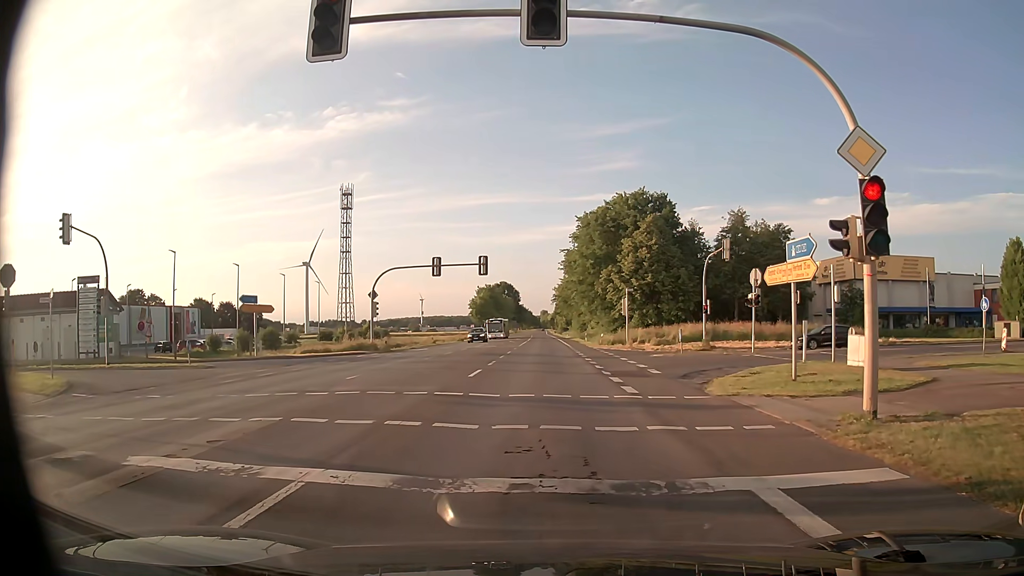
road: primary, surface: asphalt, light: Day
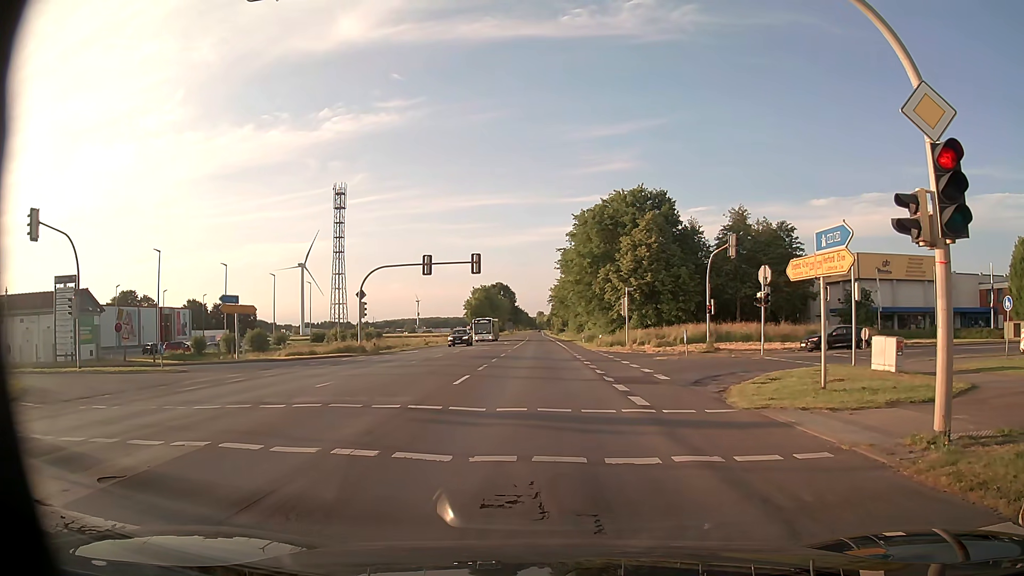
(0.0, +2.0) m; -2°
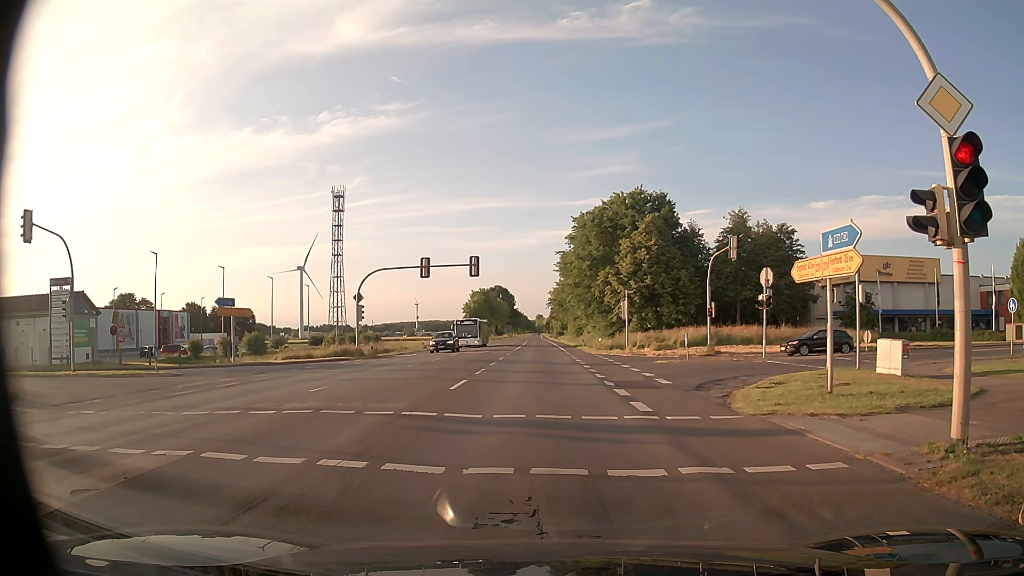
(0.0, +0.5) m; 0°
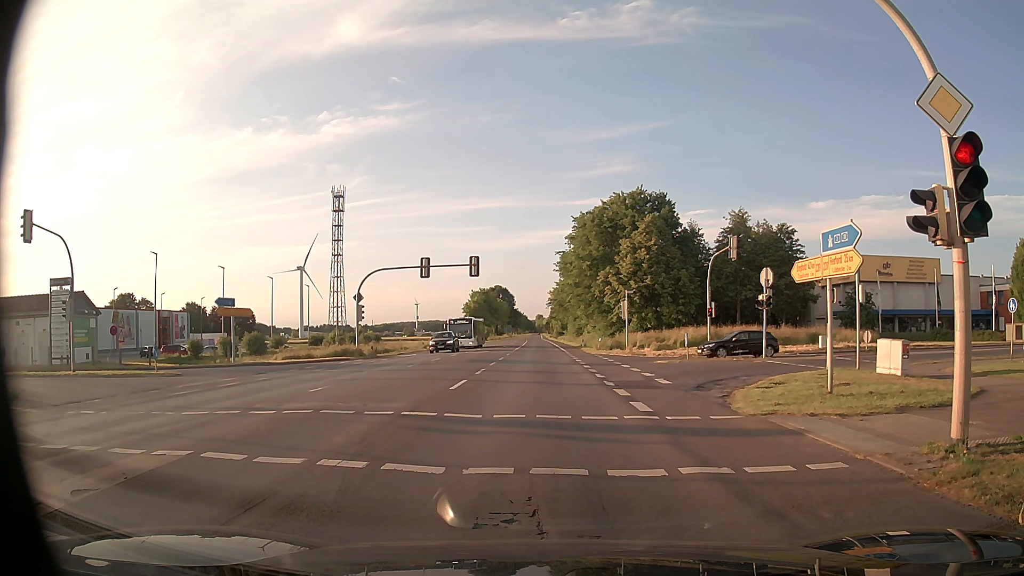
(0.0, 0.0) m; 0°
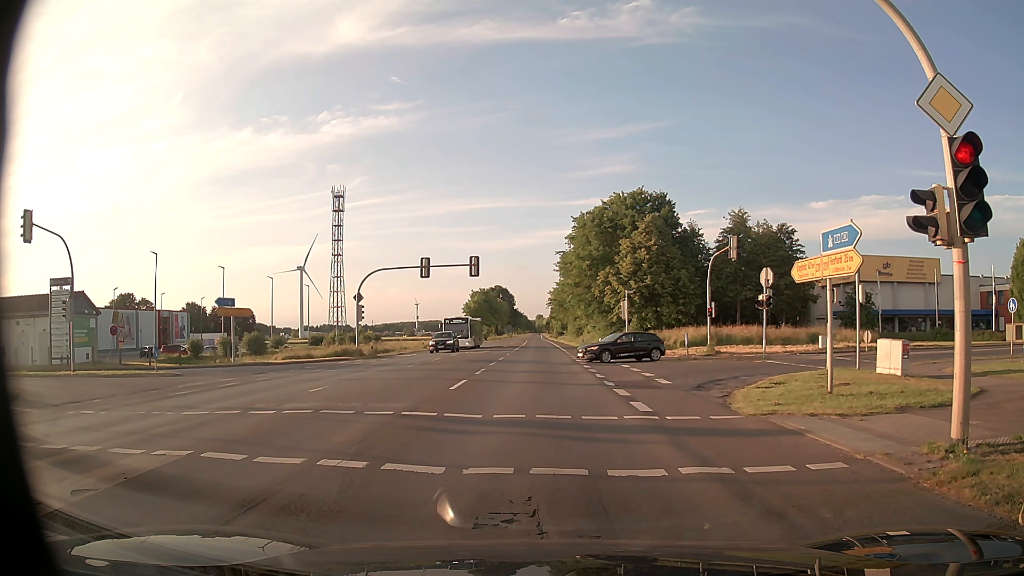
(0.0, 0.0) m; 0°
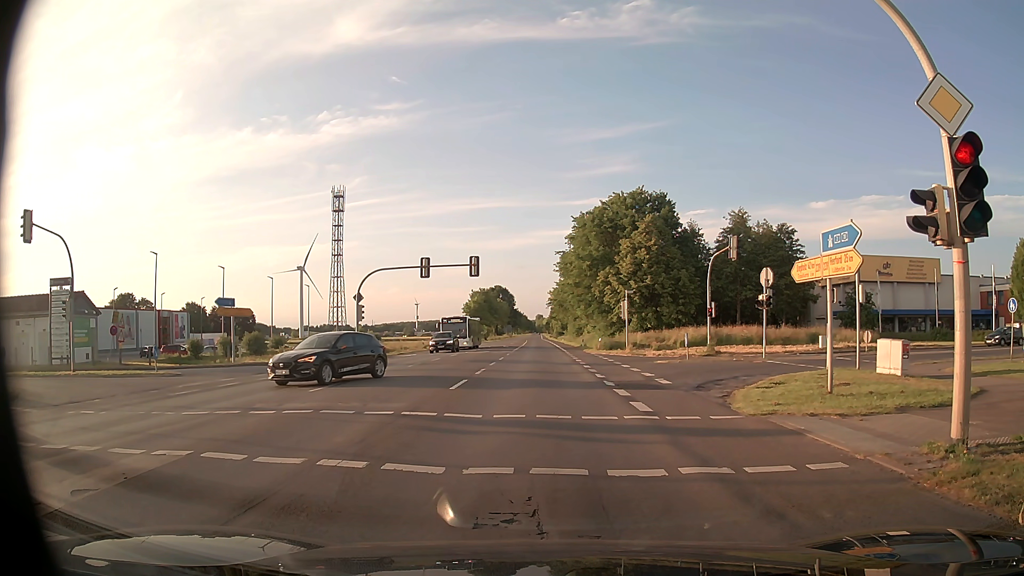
(0.0, 0.0) m; 0°
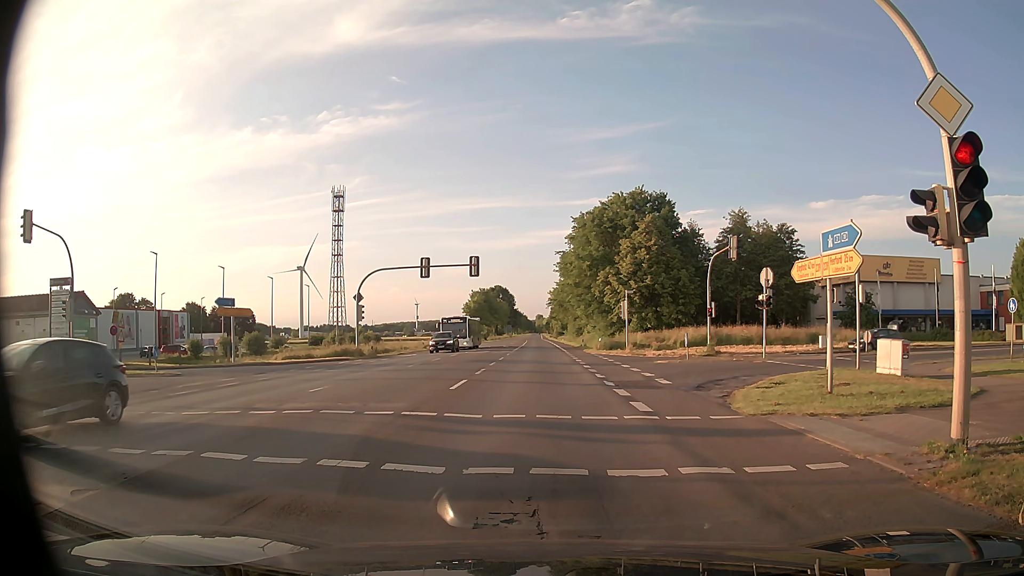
(0.0, 0.0) m; 0°
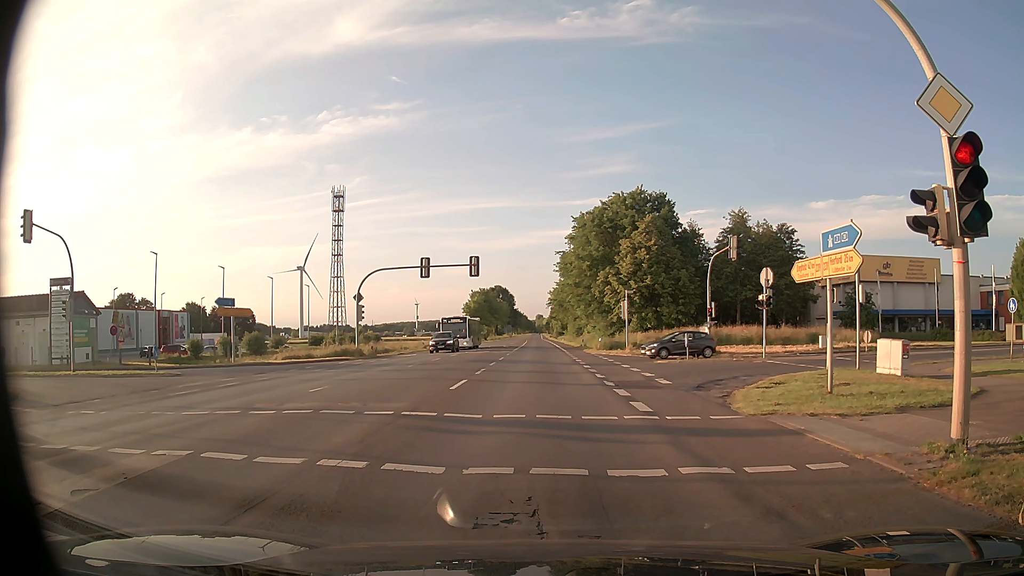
(0.0, 0.0) m; 0°
(0, +10) (+2, +20) (+9, +27) (+18, +31) (+27, +34) (+37, +36) (+47, +38) (+57, +39) (+67, +41) (+77, +43) m
